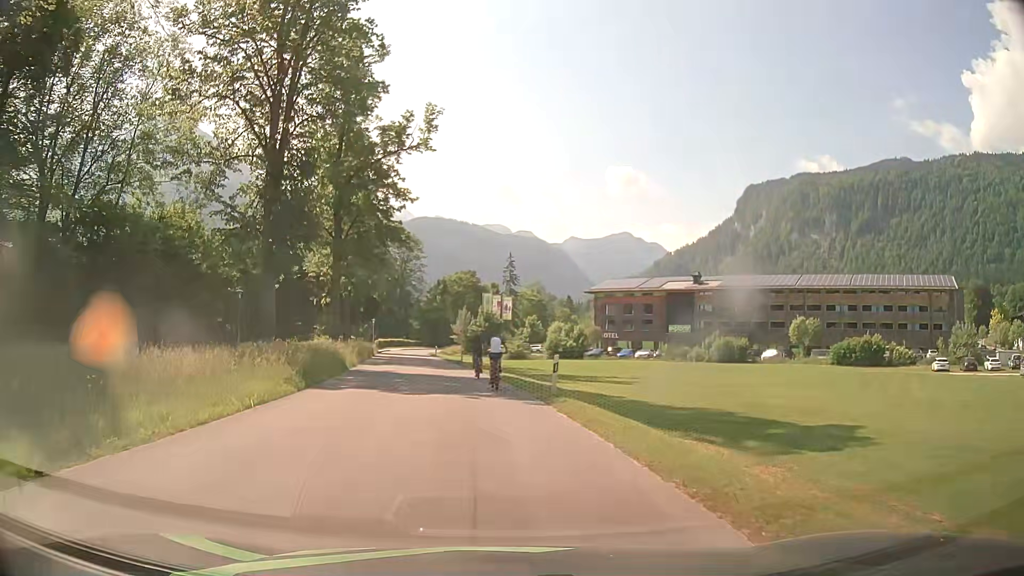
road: tertiary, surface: asphalt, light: Day
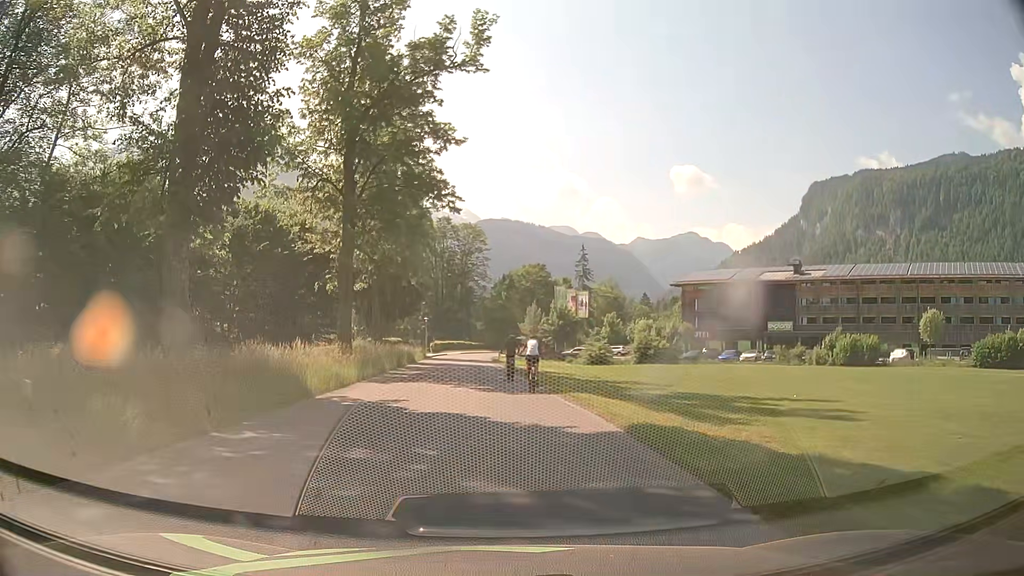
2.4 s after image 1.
(-1.2, +16.1) m; -7°
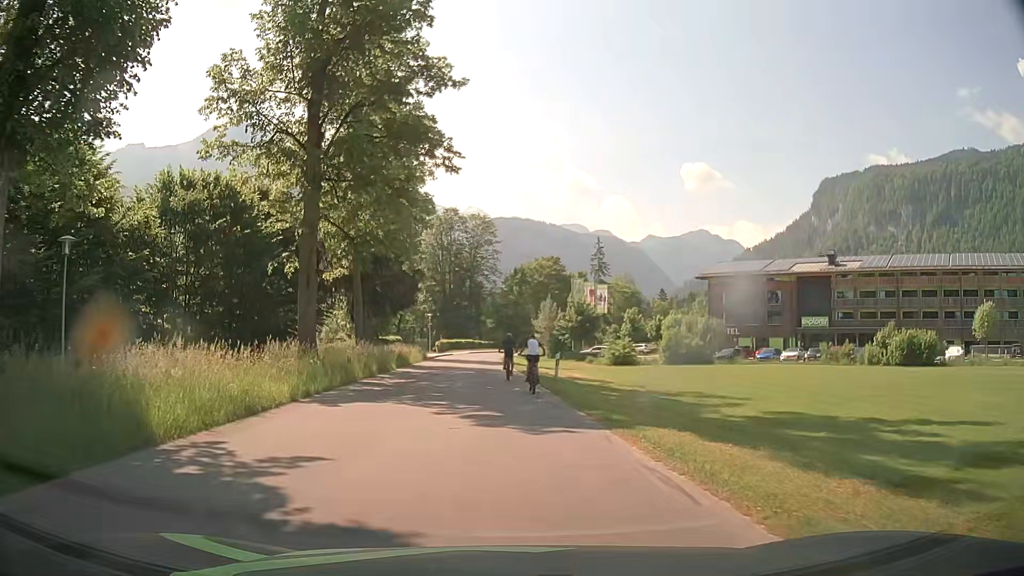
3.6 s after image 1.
(0.0, +8.5) m; -1°
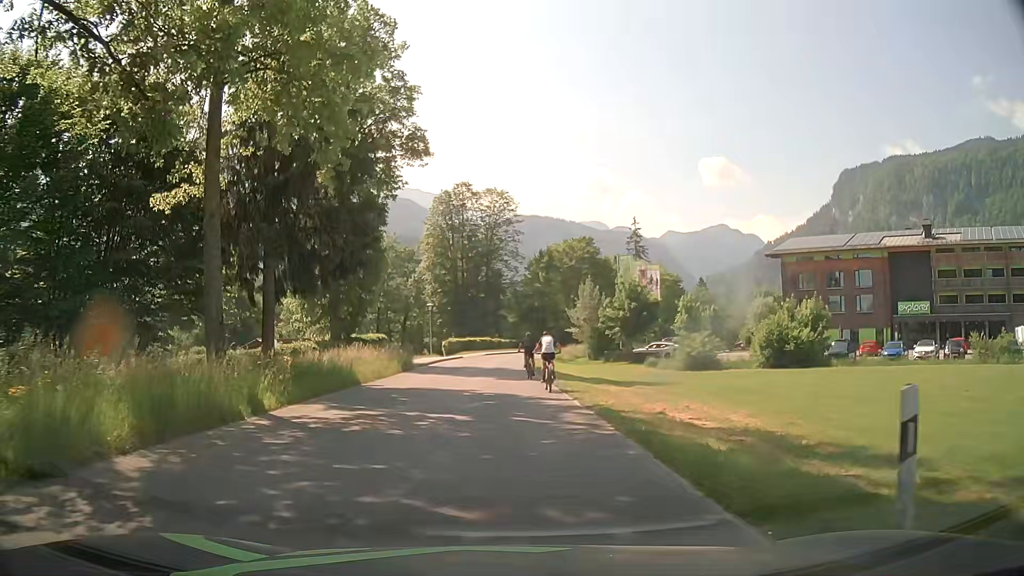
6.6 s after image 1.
(-0.4, +20.5) m; -2°
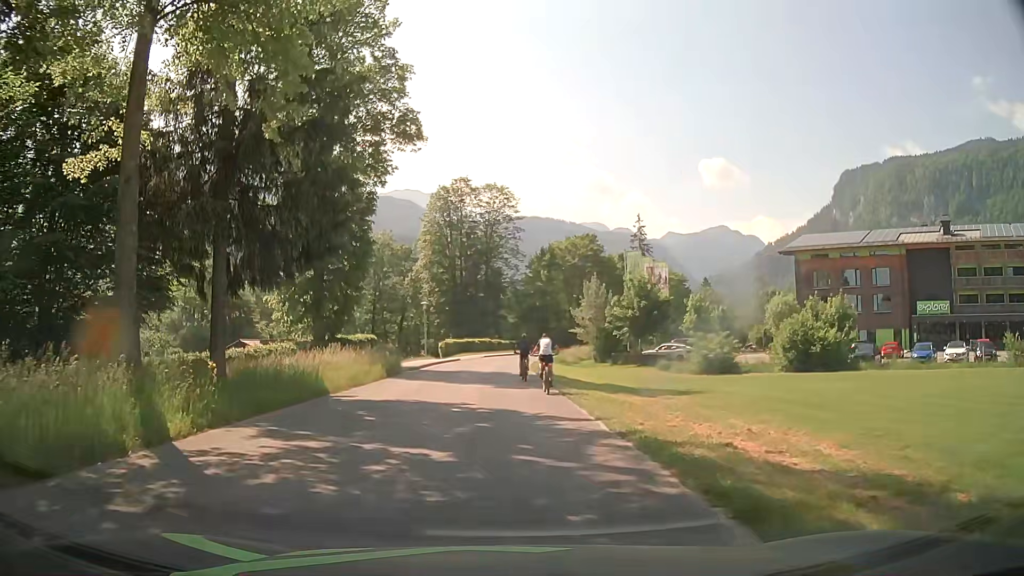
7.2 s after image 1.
(0.0, +4.0) m; +1°
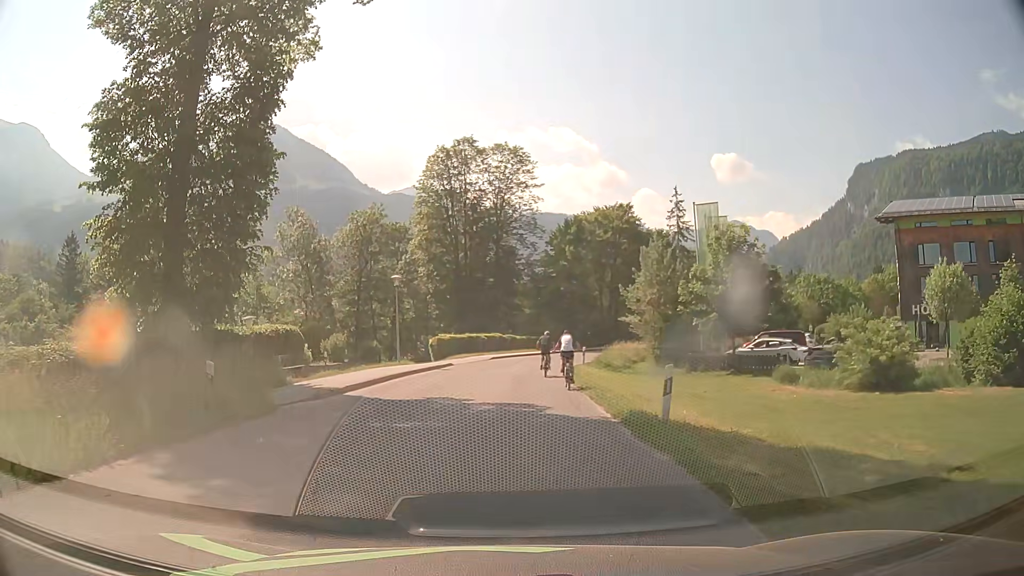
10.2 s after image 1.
(-0.3, +19.7) m; -2°
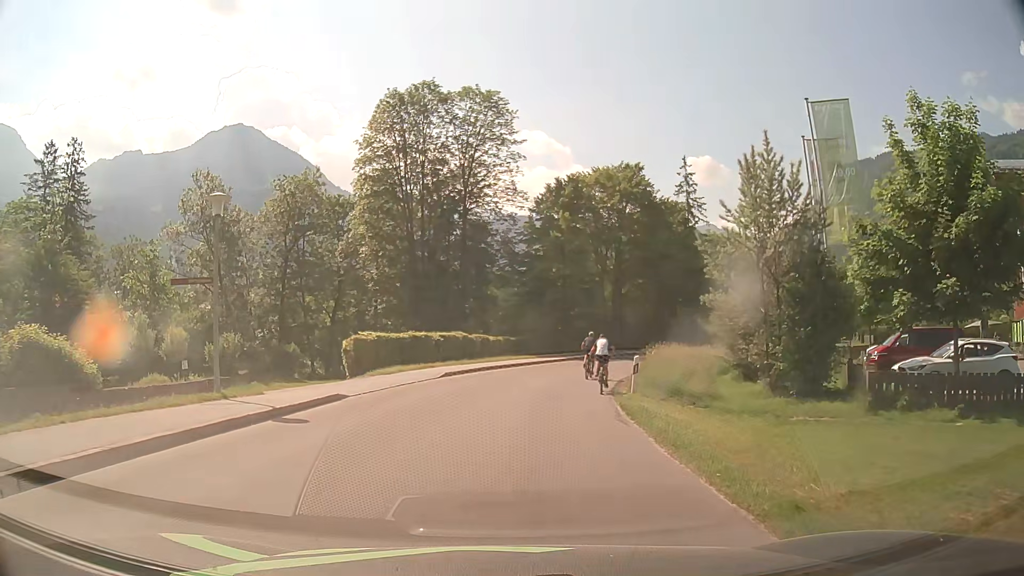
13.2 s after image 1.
(+0.3, +20.4) m; +3°
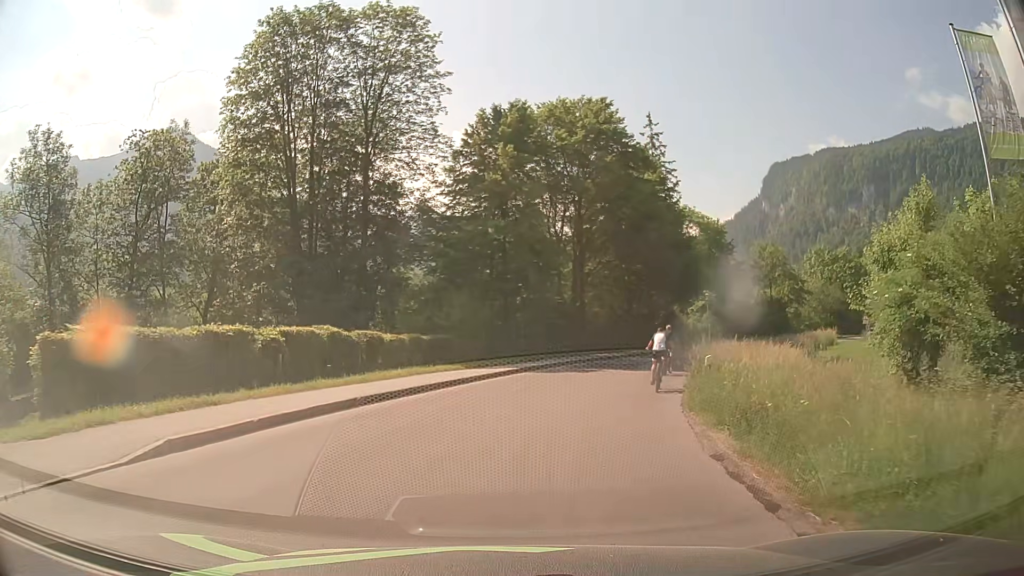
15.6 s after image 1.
(+0.5, +17.5) m; +5°
